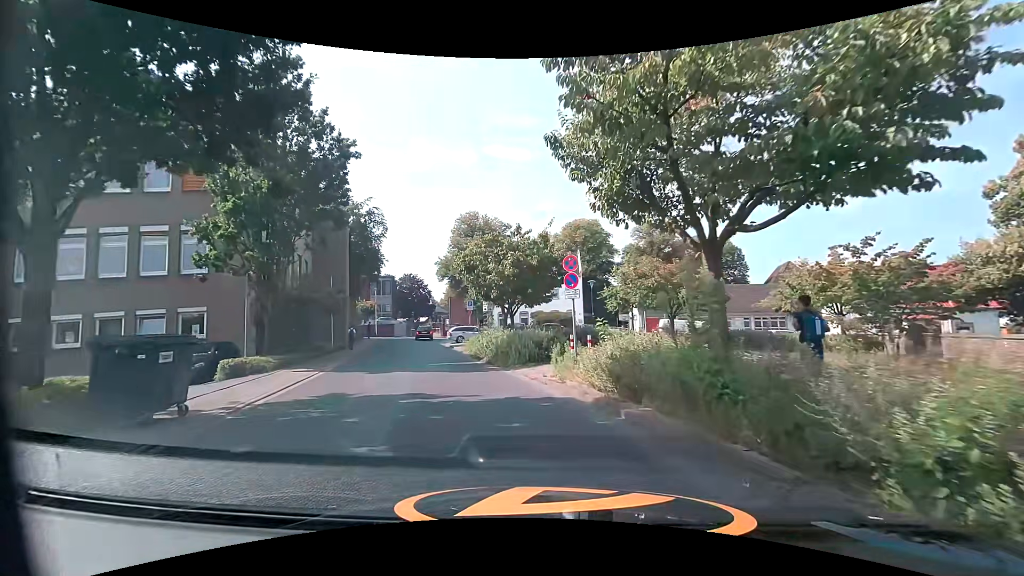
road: residential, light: Day
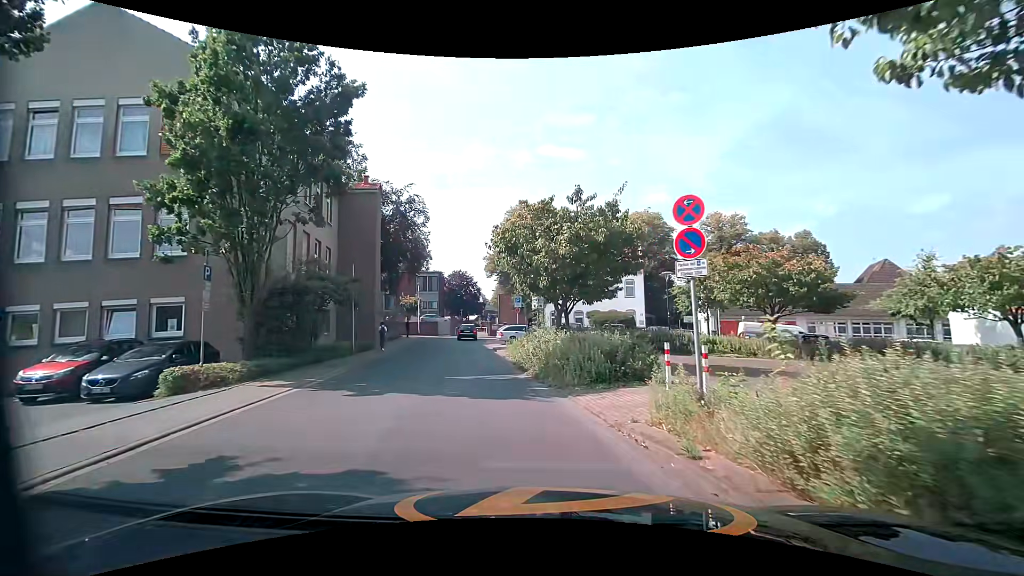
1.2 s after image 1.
(-0.4, +5.6) m; -8°
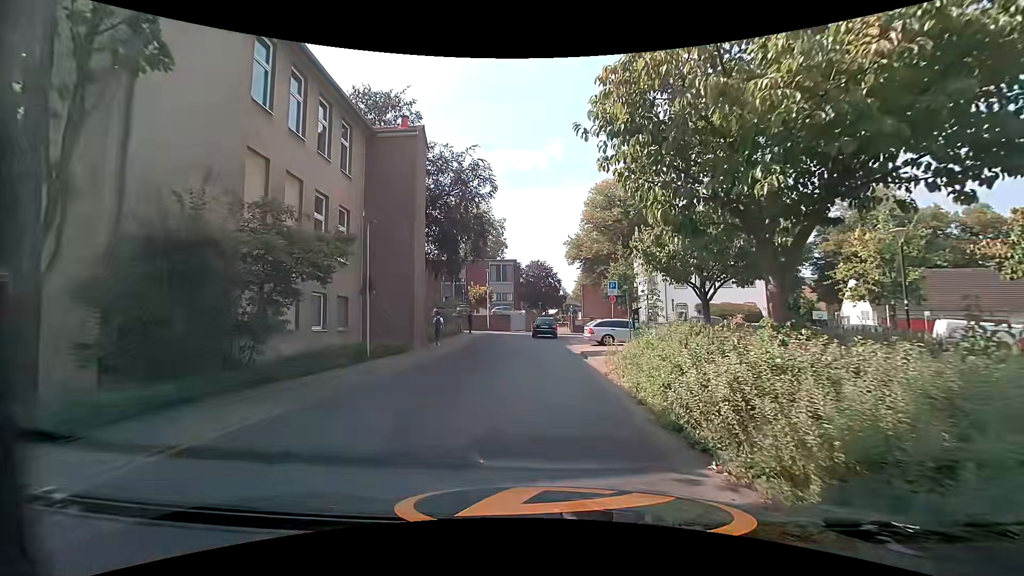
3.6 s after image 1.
(-0.9, +10.0) m; -8°
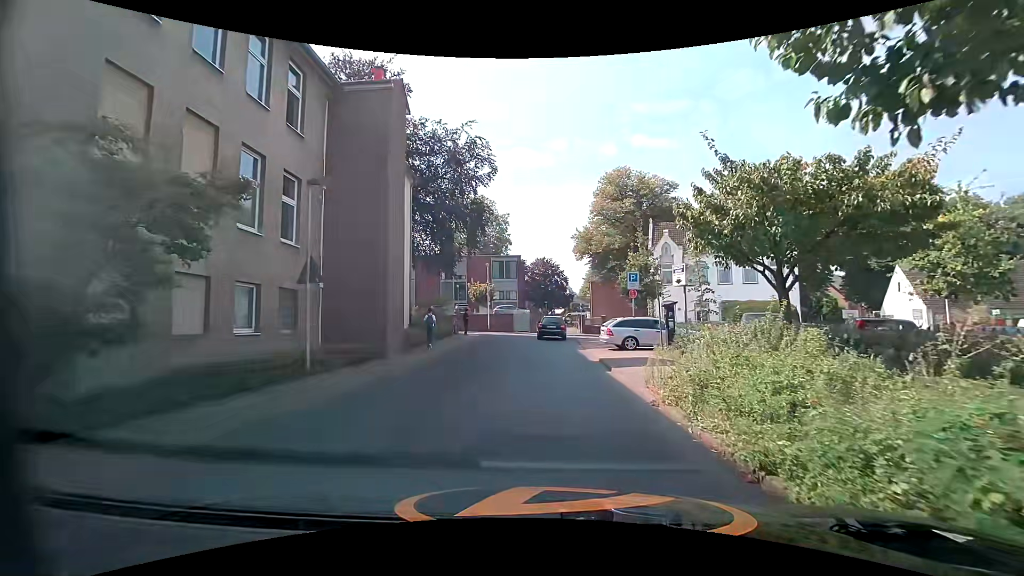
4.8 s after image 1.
(-0.1, +5.0) m; 0°
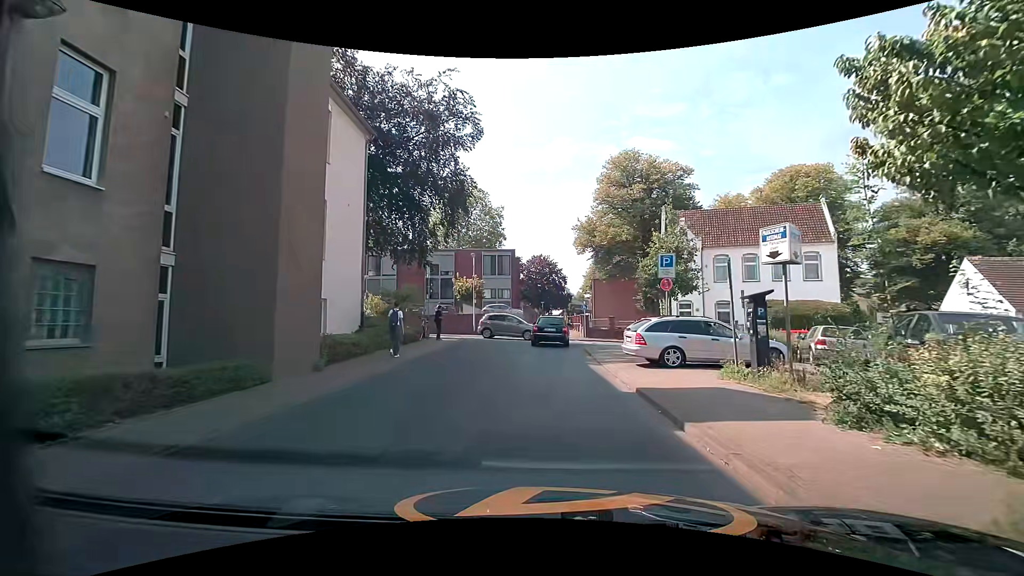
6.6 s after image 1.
(-0.1, +7.4) m; -1°
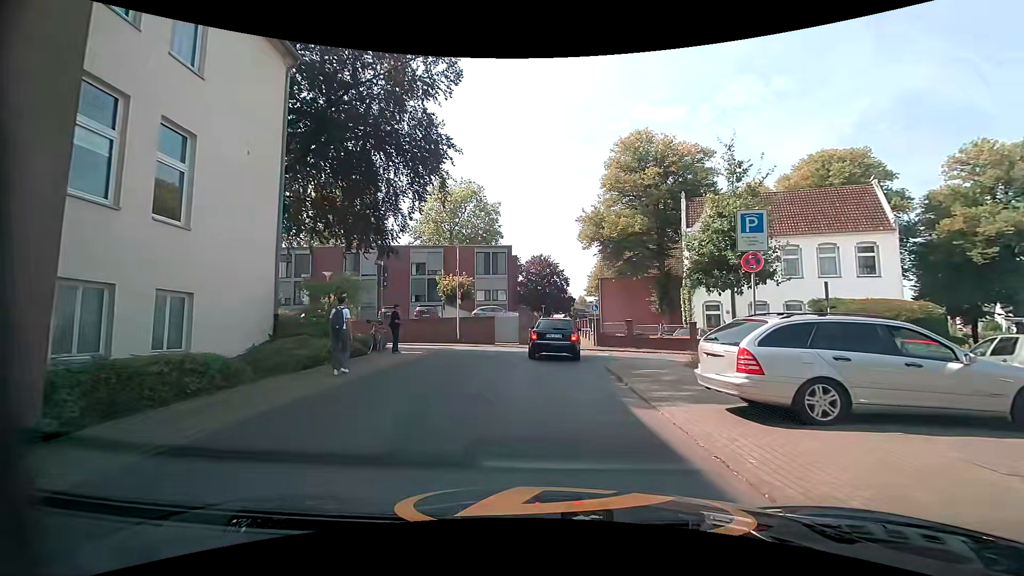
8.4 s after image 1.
(+0.1, +7.3) m; -1°
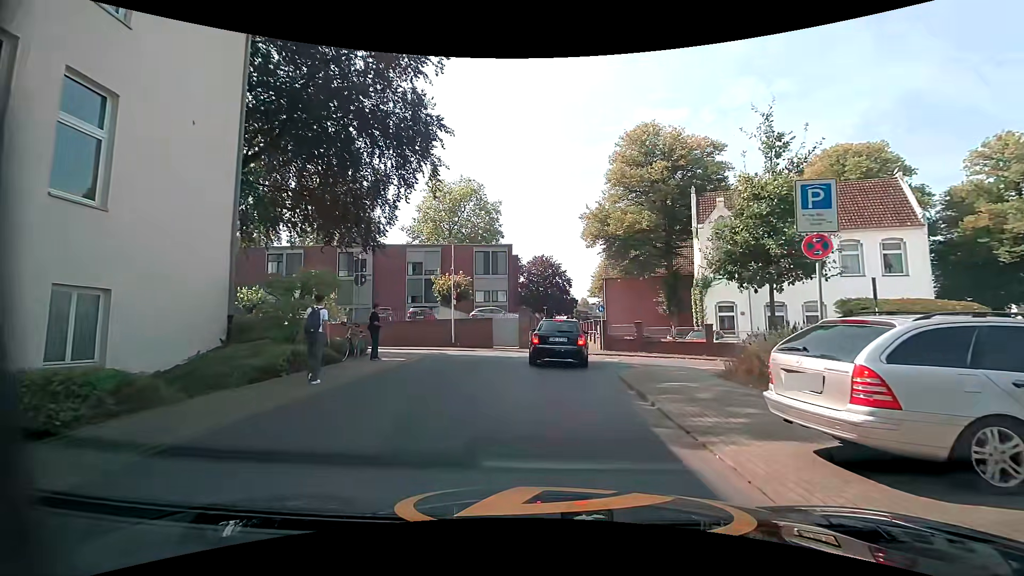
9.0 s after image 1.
(0.0, +2.4) m; +1°
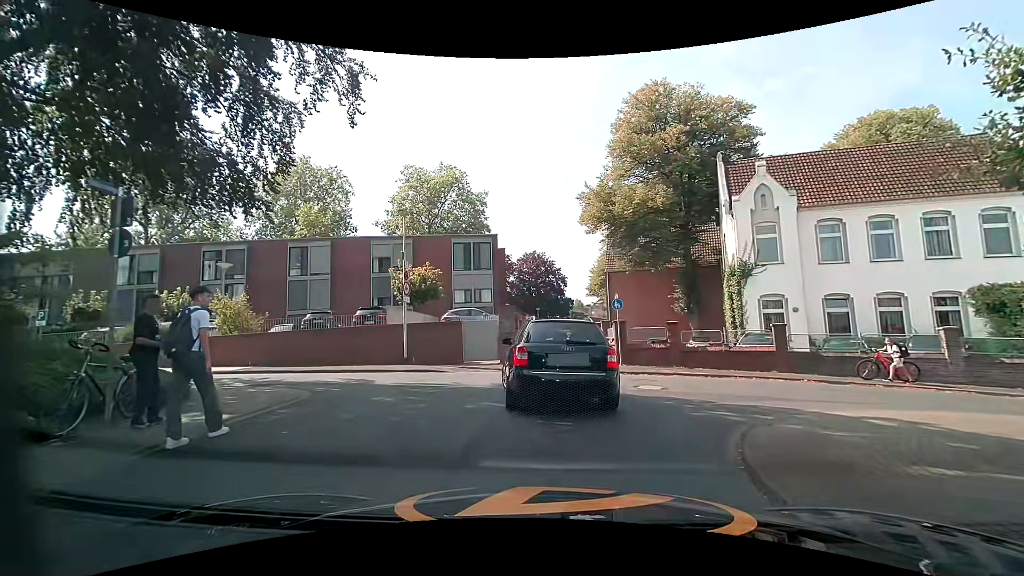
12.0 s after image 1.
(0.0, +8.4) m; +2°
